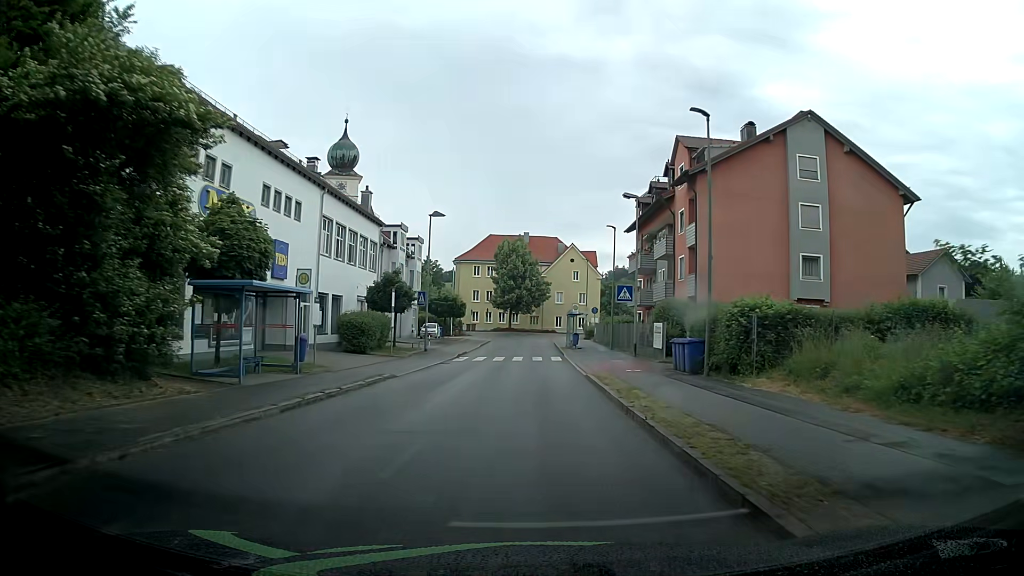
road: unclassified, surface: asphalt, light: Day
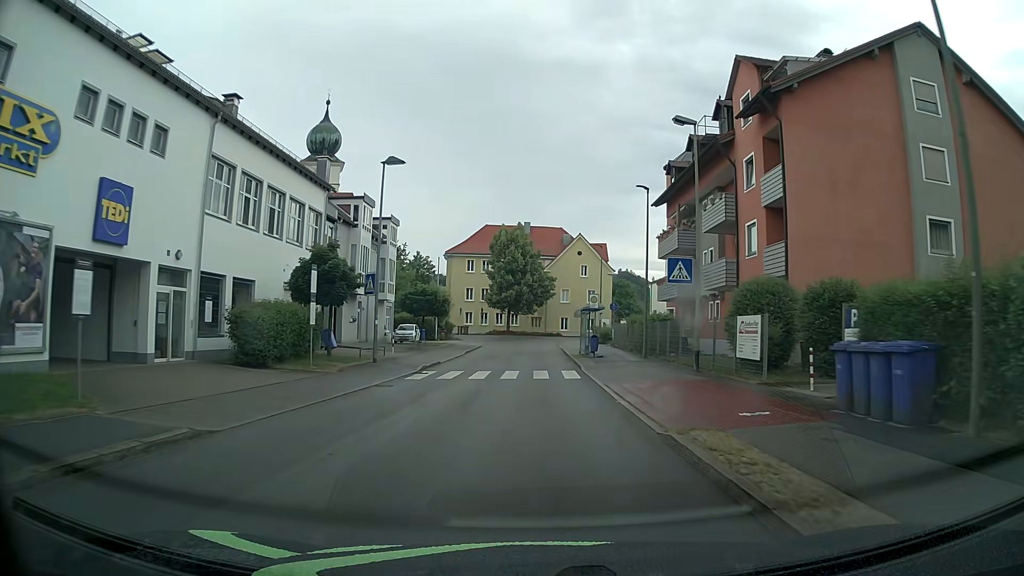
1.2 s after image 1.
(-0.2, +12.9) m; -2°
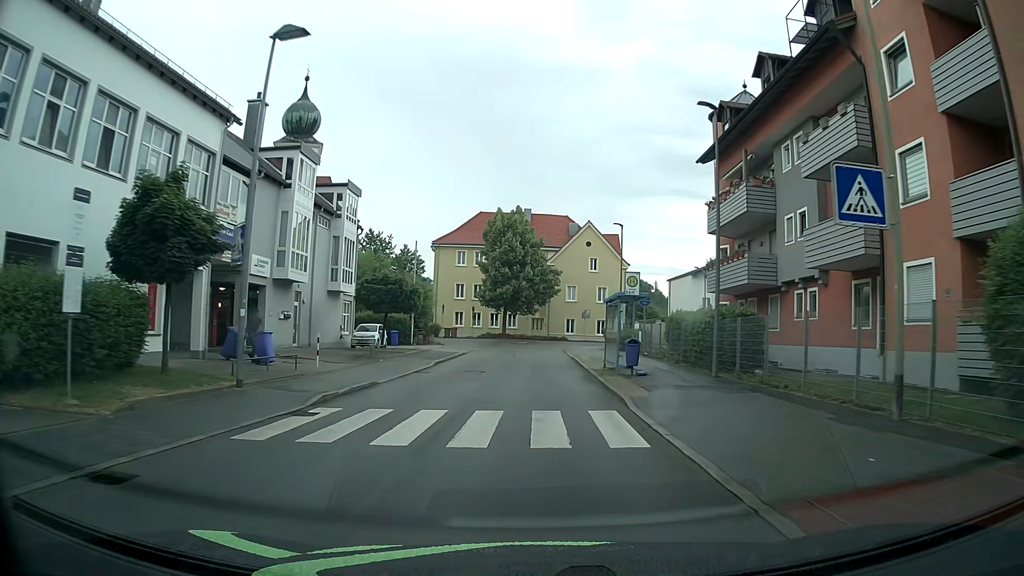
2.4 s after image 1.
(-0.1, +12.5) m; -1°
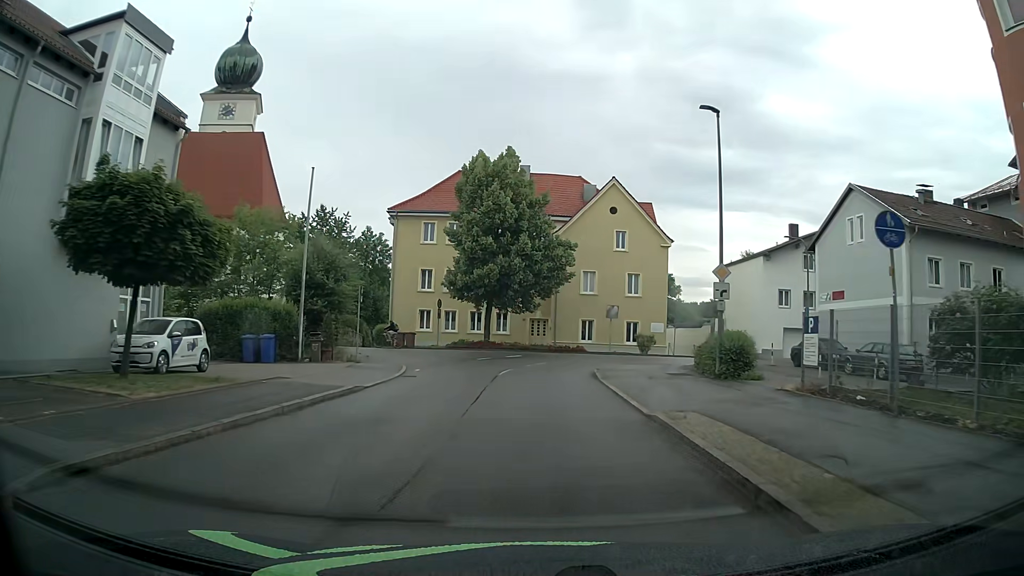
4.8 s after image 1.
(0.0, +23.8) m; 0°
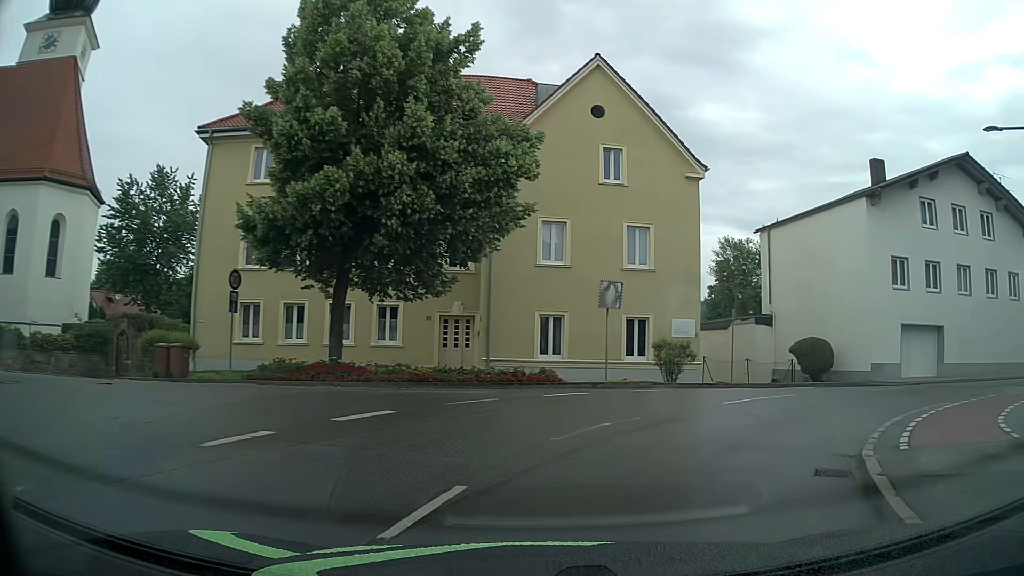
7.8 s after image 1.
(+0.2, +24.4) m; +6°
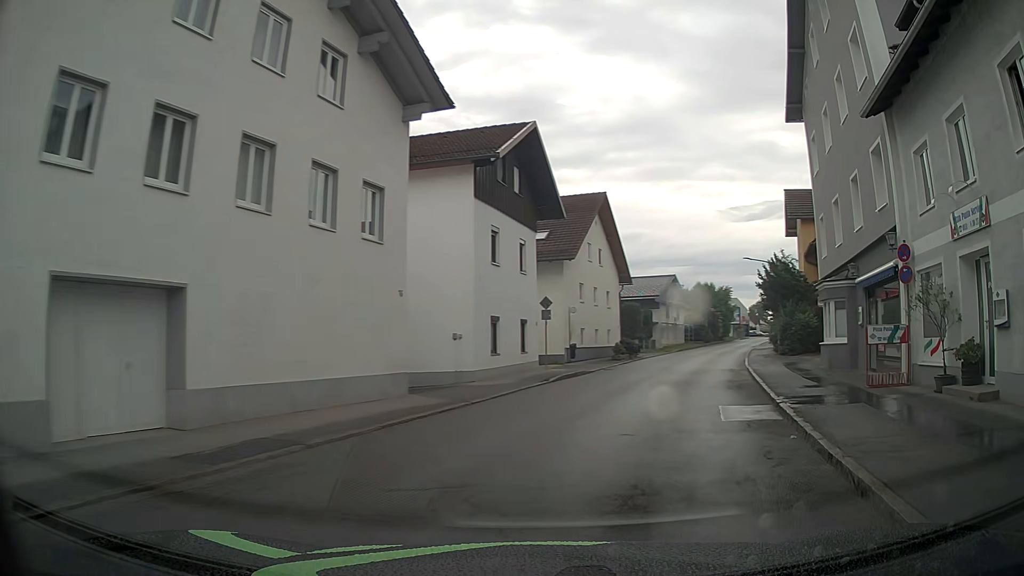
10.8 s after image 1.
(+10.7, +17.5) m; +65°
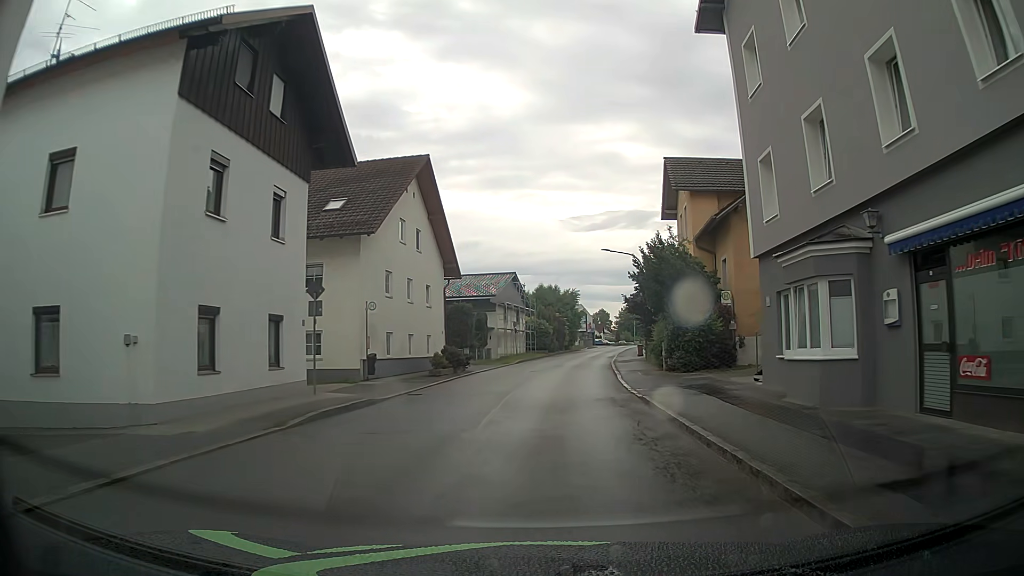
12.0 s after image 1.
(+1.7, +10.7) m; +13°
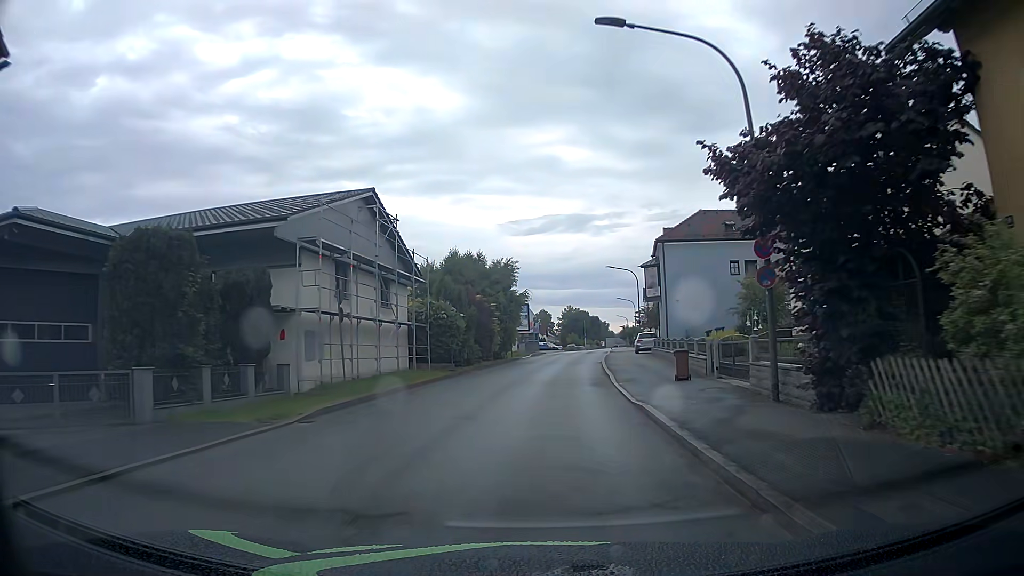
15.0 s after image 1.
(+1.9, +33.5) m; +5°
(0, +10) (+1, +20) (+1, +30) (+2, +40) (+4, +50) (+5, +60) (+6, +70) (+8, +80) (+9, +89) (+10, +99) m
